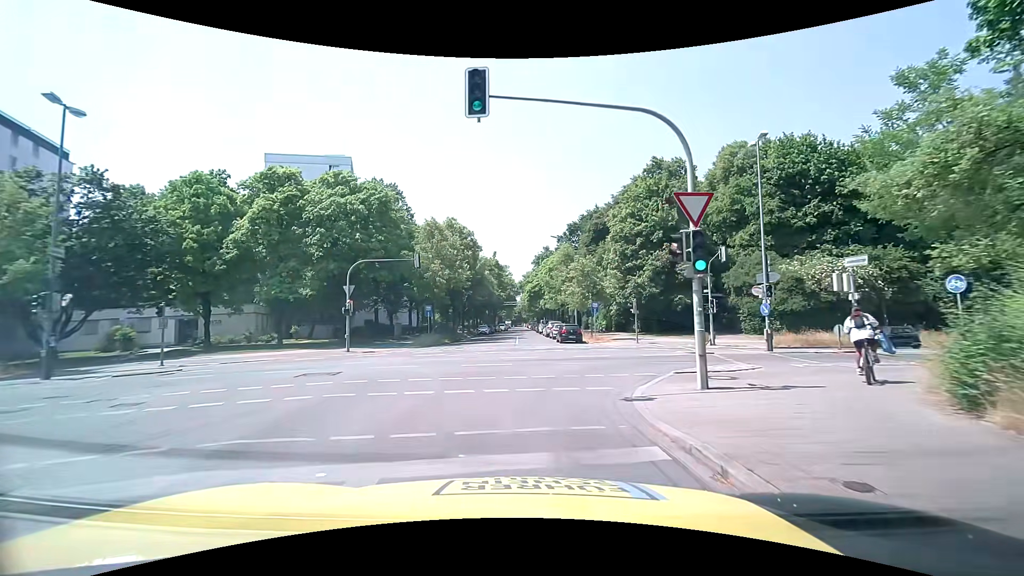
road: residential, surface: asphalt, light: Day
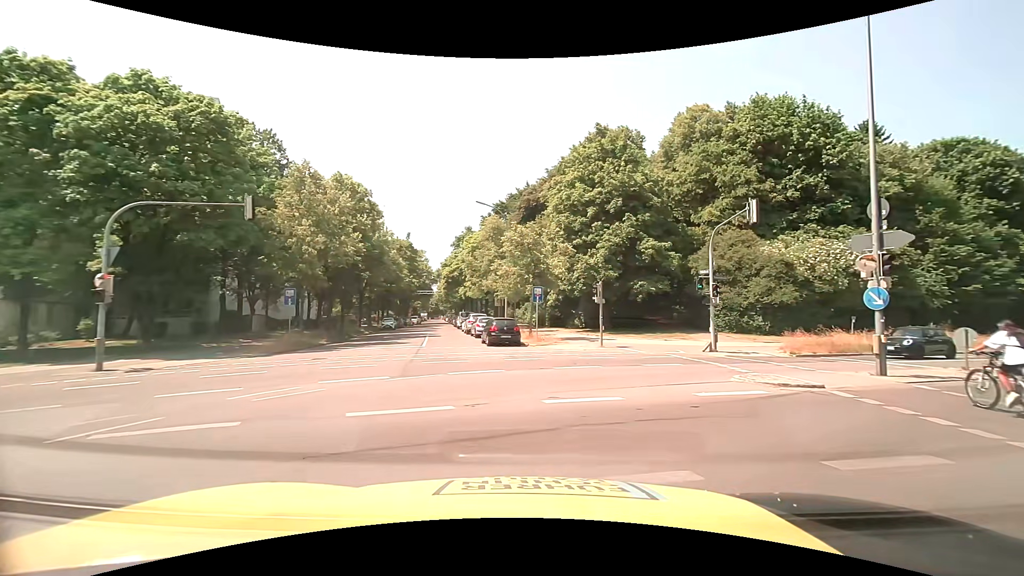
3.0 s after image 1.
(+0.1, +12.1) m; +11°
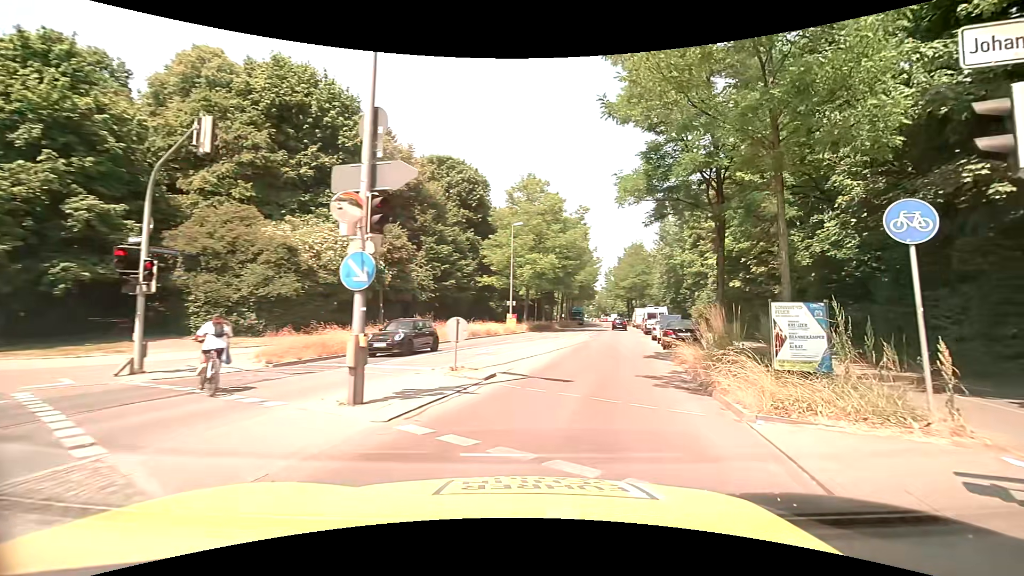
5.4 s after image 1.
(+3.6, +7.6) m; +49°
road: secondary
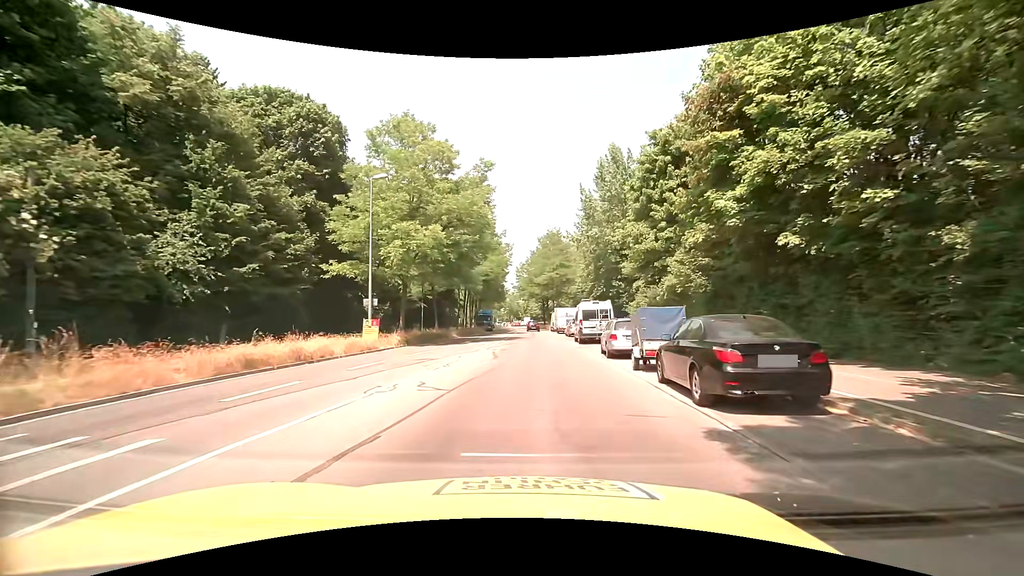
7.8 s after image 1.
(+2.5, +17.8) m; +10°
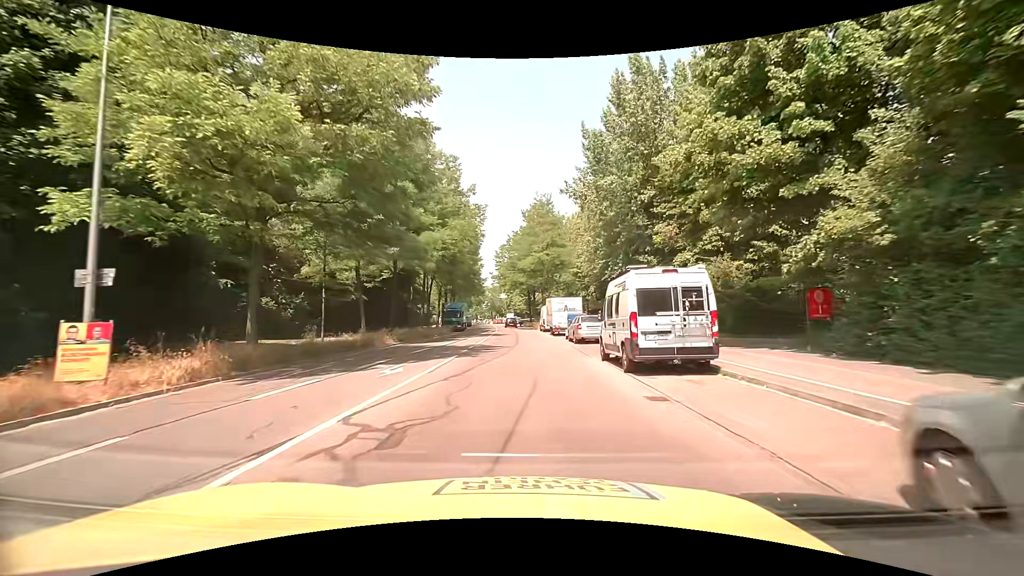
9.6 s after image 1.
(+0.3, +18.3) m; +1°
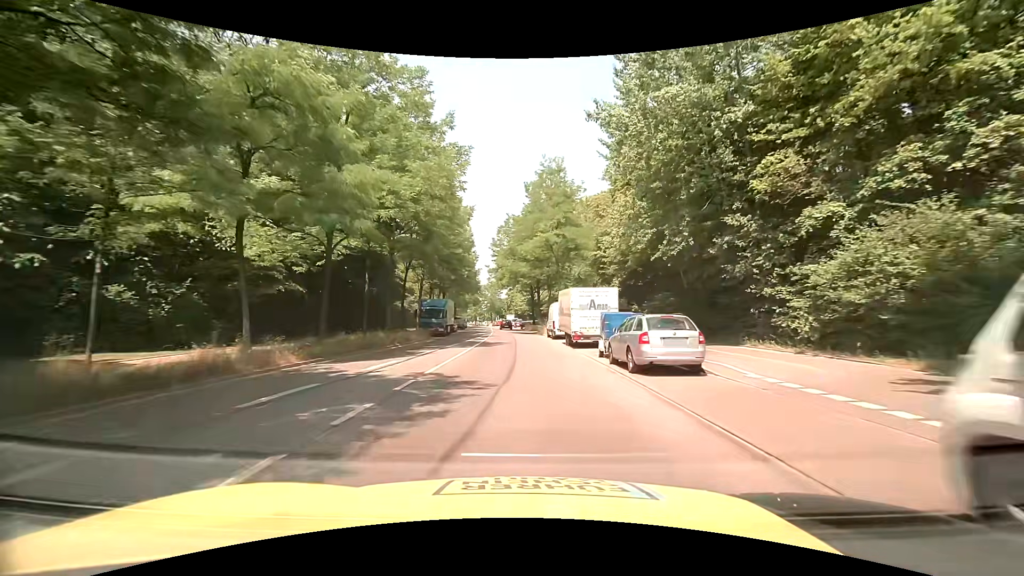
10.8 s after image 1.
(+0.1, +13.6) m; +1°
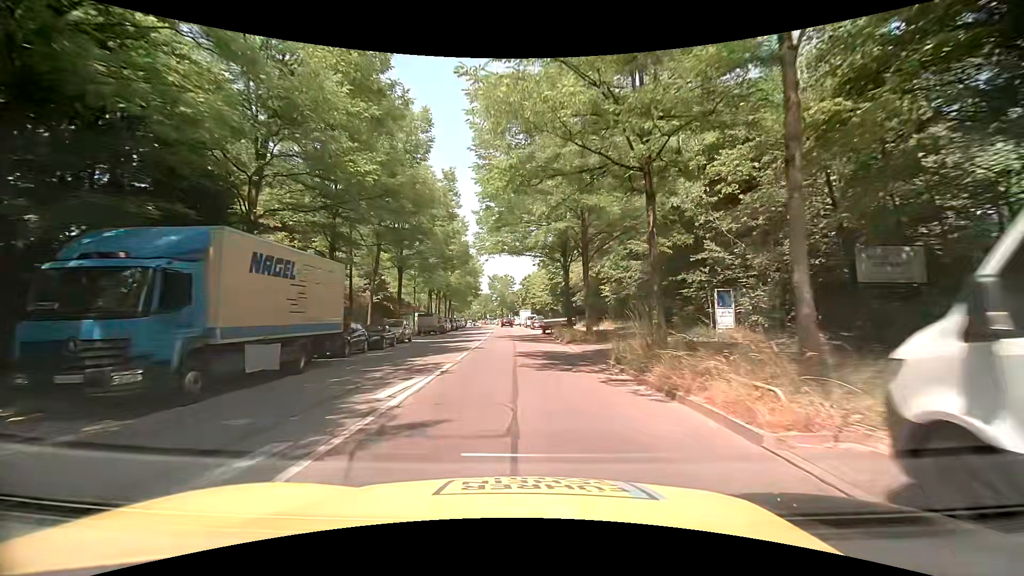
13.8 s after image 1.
(-0.6, +36.0) m; -3°
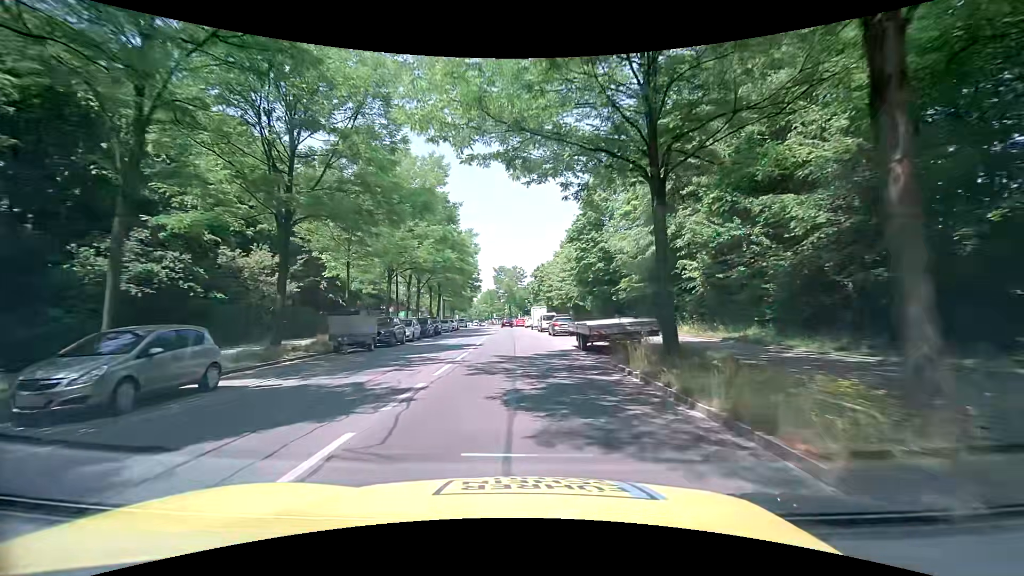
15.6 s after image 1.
(0.0, +22.2) m; -1°
(0, +10) (0, +20) (0, +30) (0, +40) (-1, +50) (-1, +60) (-2, +70) (-2, +80) (-3, +90) (-4, +100) m
